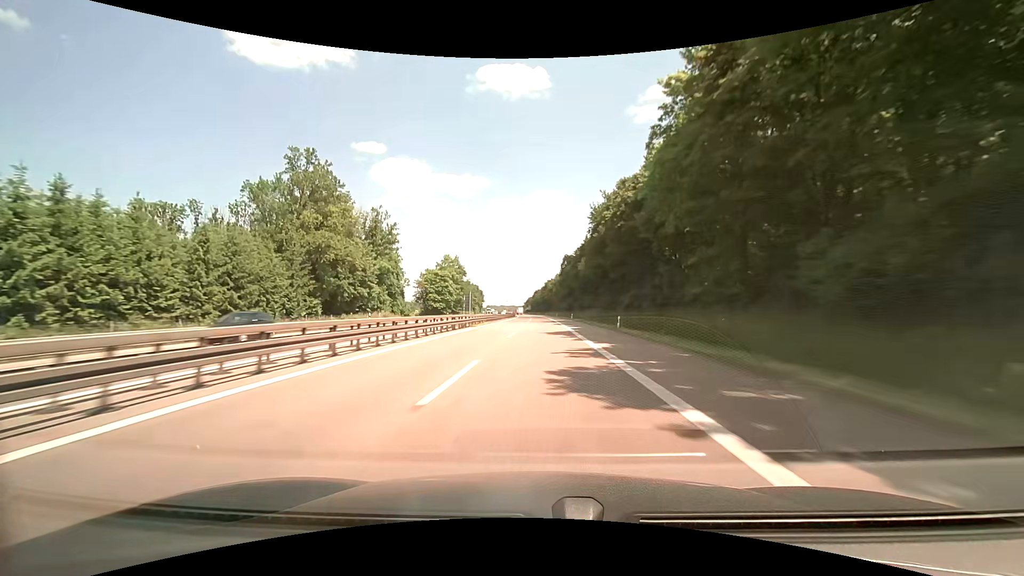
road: motorway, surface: asphalt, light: Day
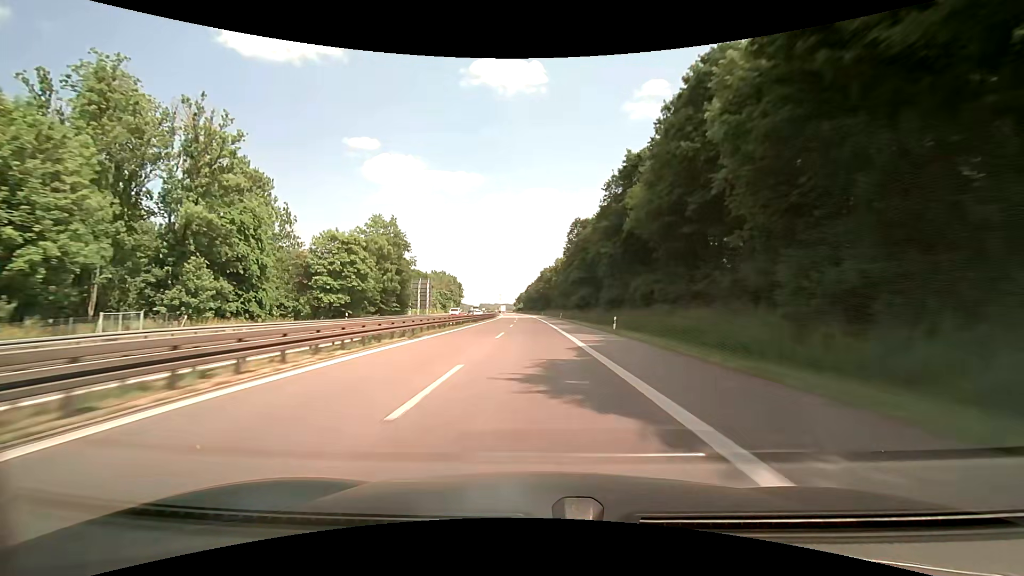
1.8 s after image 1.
(-0.5, +54.4) m; 0°
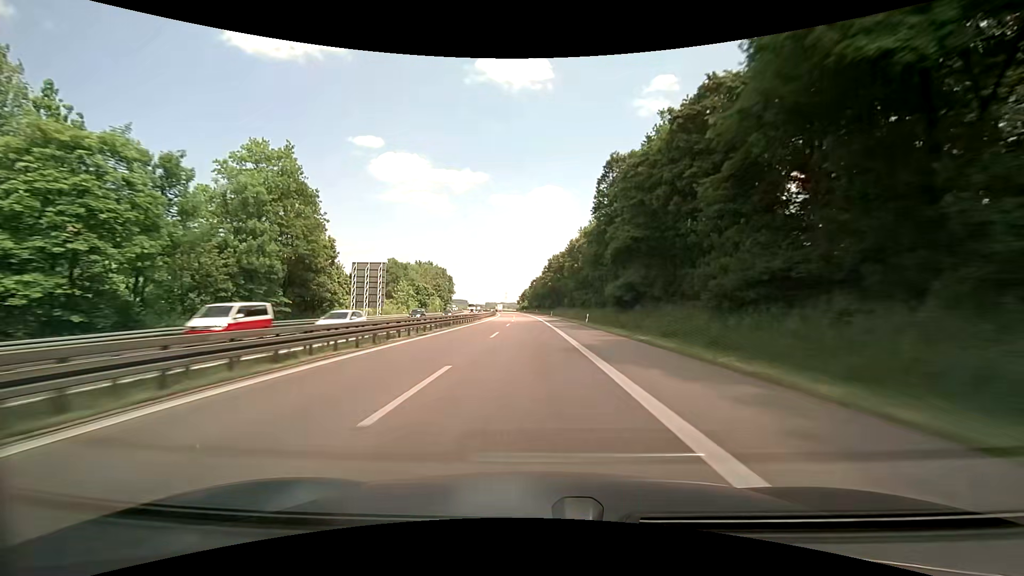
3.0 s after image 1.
(0.0, +36.1) m; +1°
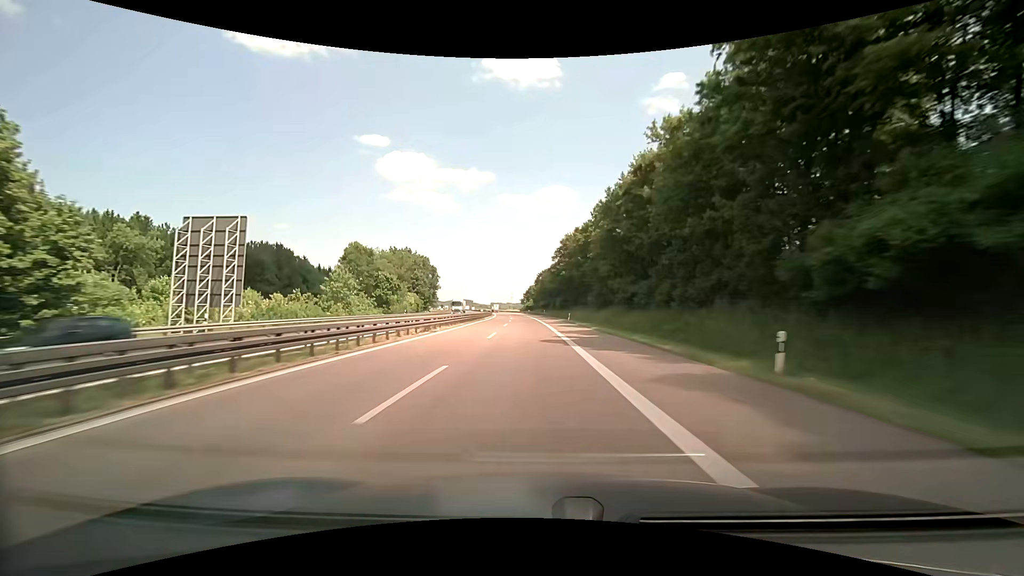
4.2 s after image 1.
(-0.1, +35.9) m; -1°
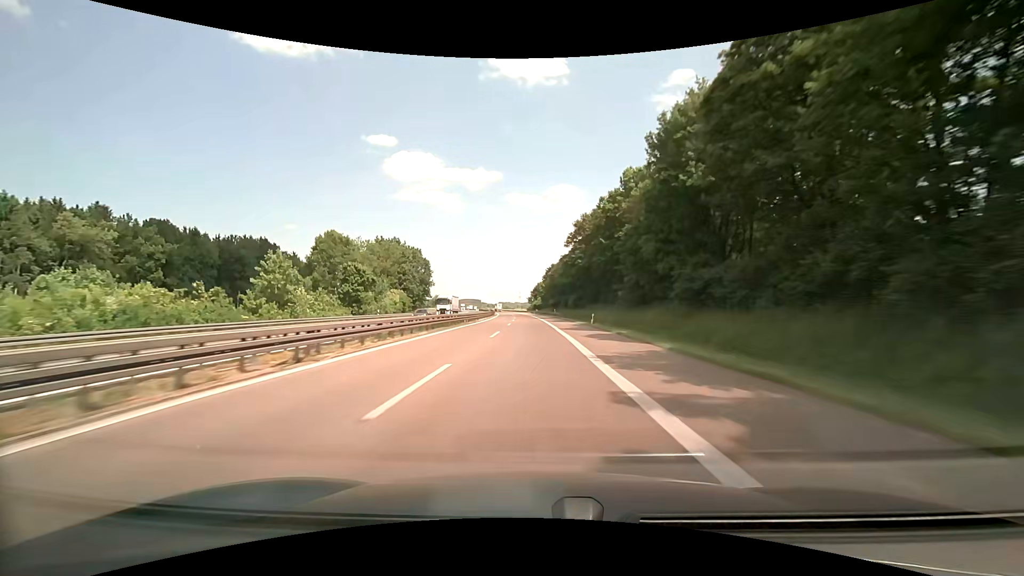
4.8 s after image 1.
(-0.3, +17.9) m; -1°
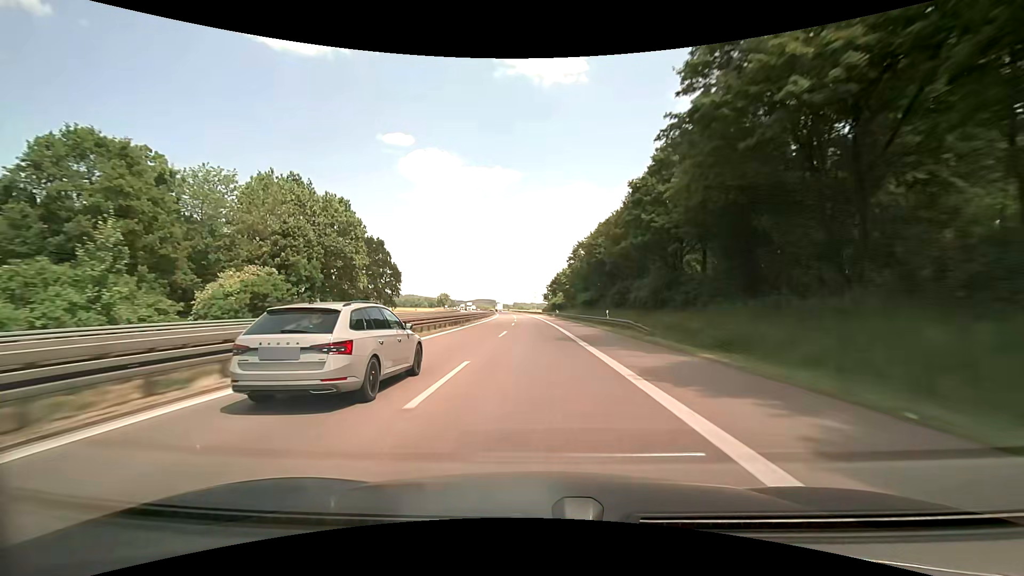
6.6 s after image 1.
(-0.7, +53.4) m; -2°
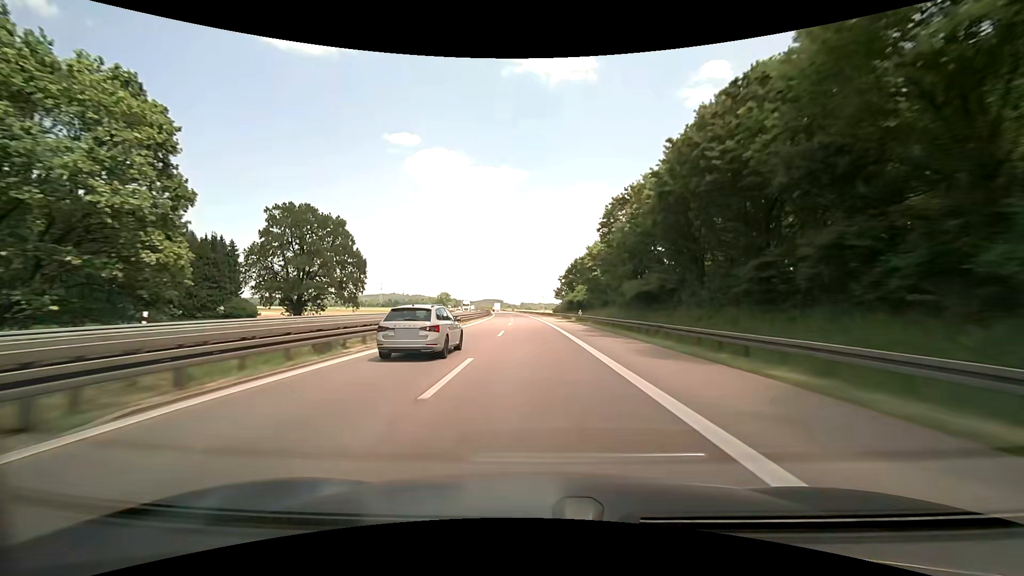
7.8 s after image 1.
(-0.4, +35.5) m; -2°
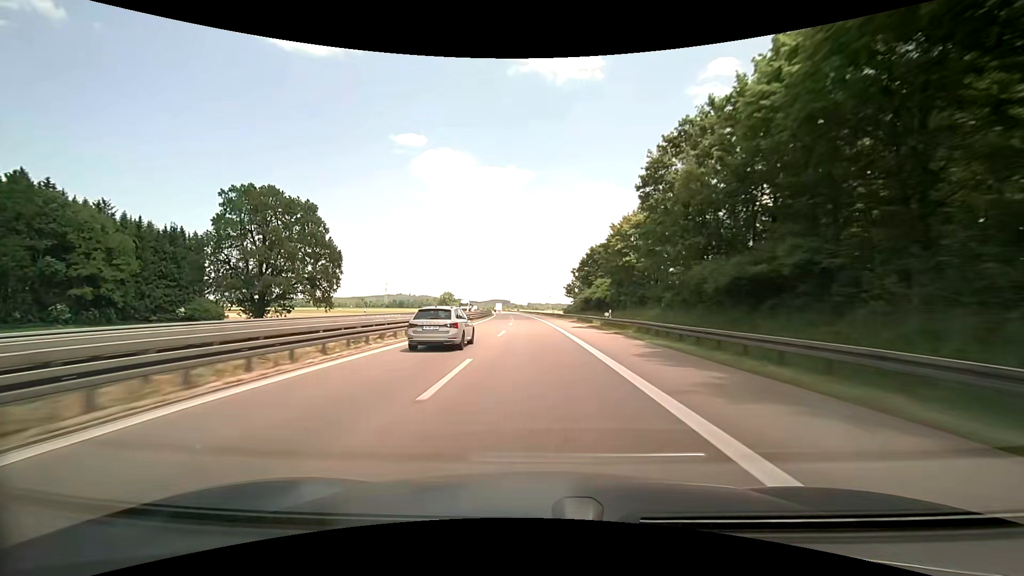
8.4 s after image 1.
(-0.1, +17.8) m; -1°
(0, +10) (0, +20) (0, +30) (-1, +40) (-1, +50) (-1, +60) (-1, +70) (-1, +80) (-2, +90) (-2, +100) m
